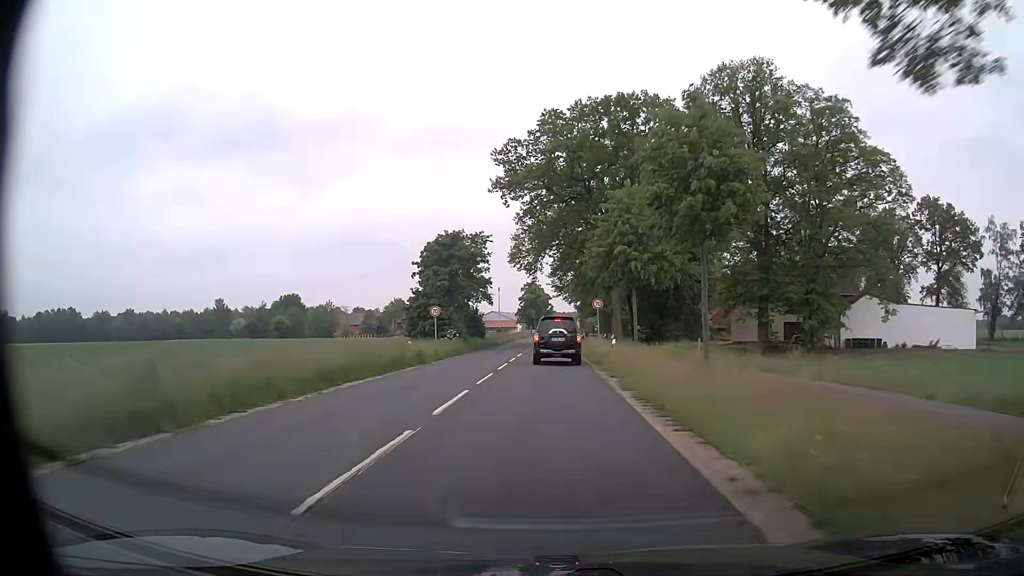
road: secondary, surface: asphalt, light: Day
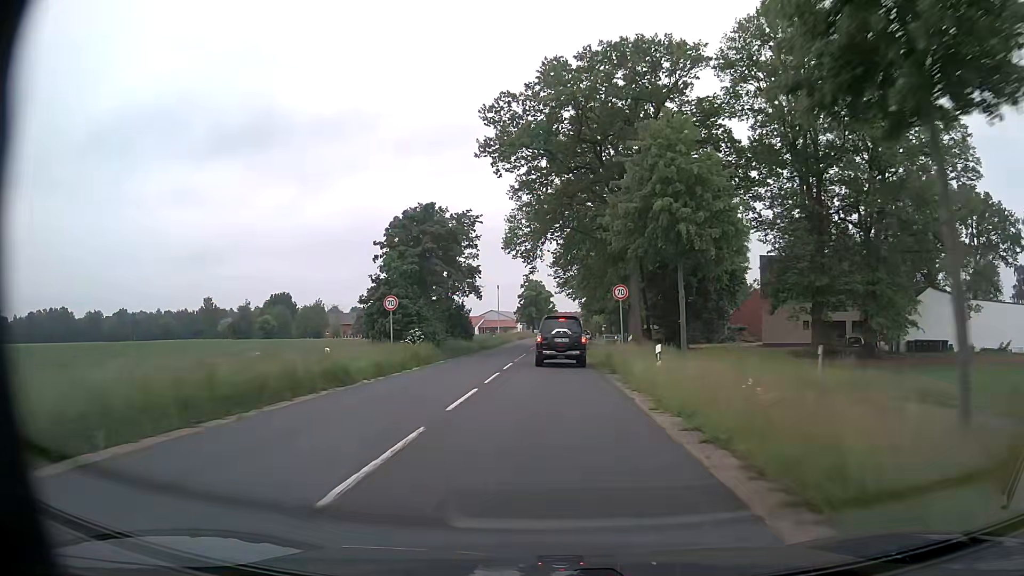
(0.0, +11.5) m; 0°
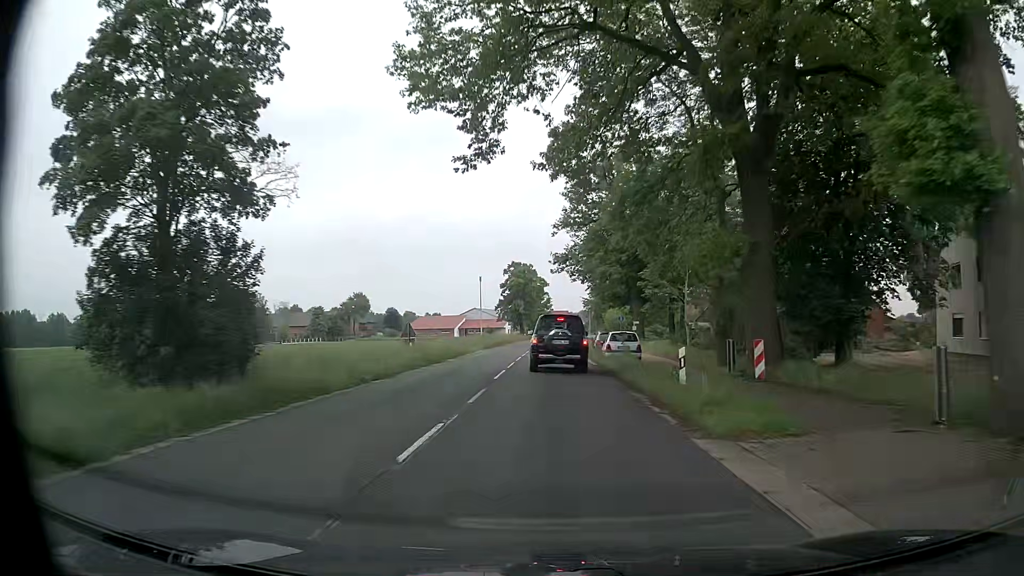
(+0.1, +39.9) m; +1°
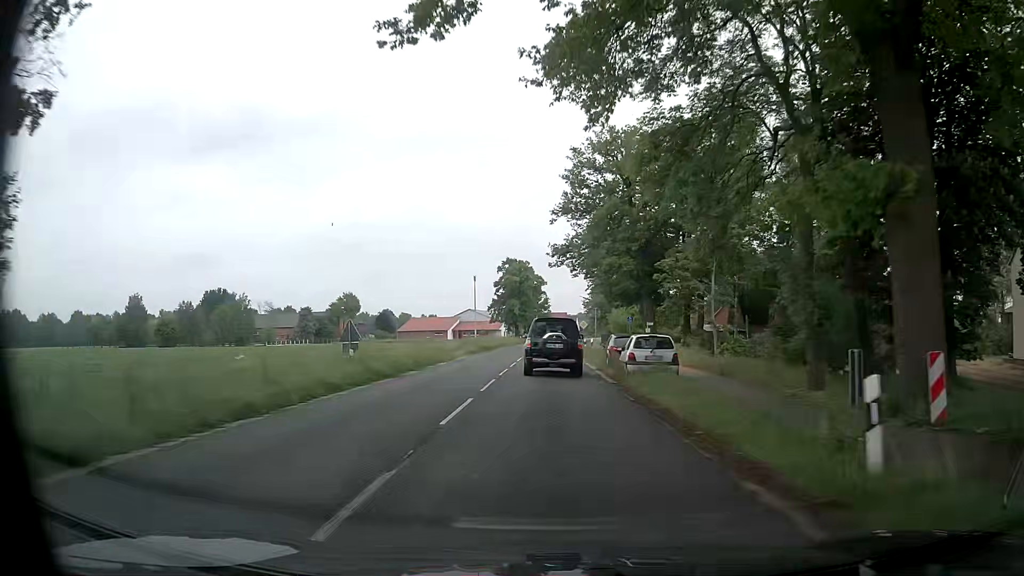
(-0.1, +8.9) m; 0°
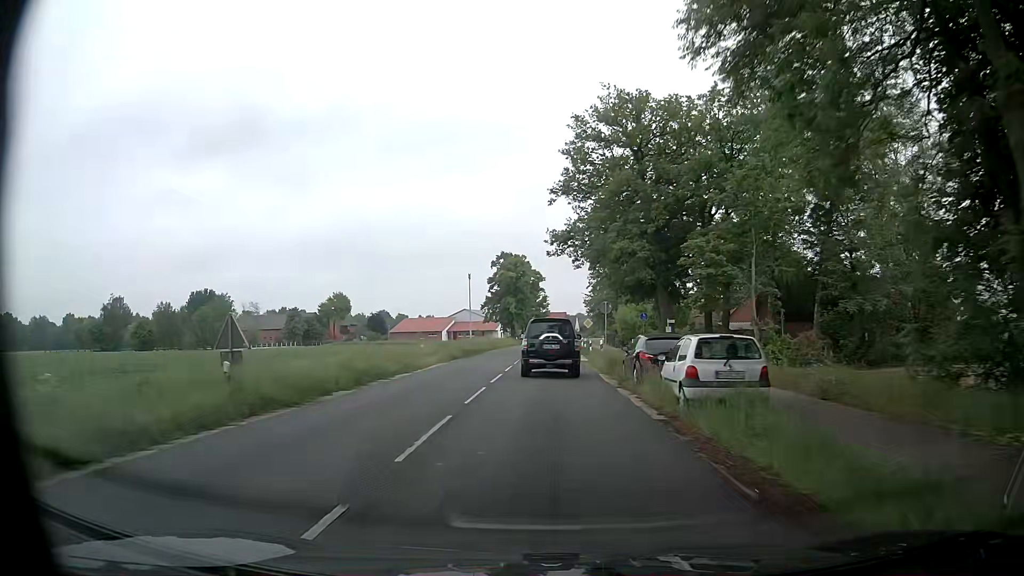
(0.0, +8.6) m; 0°
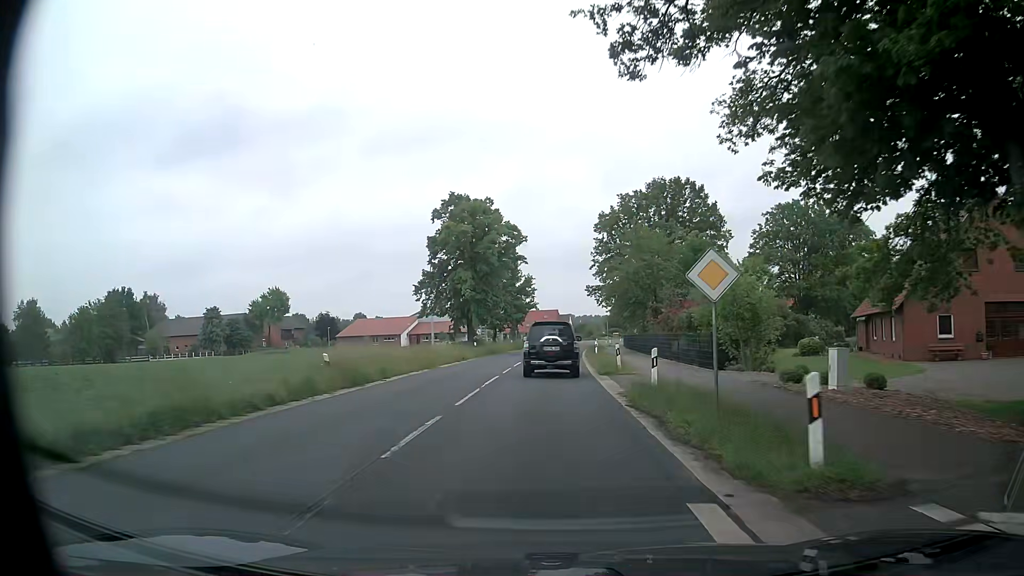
(+0.2, +41.7) m; +1°
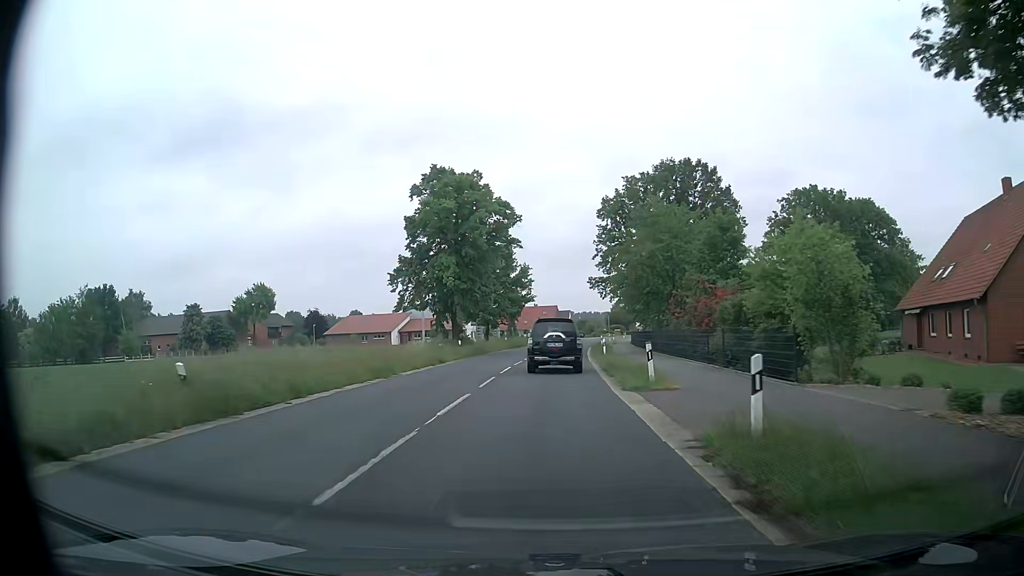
(0.0, +8.2) m; 0°
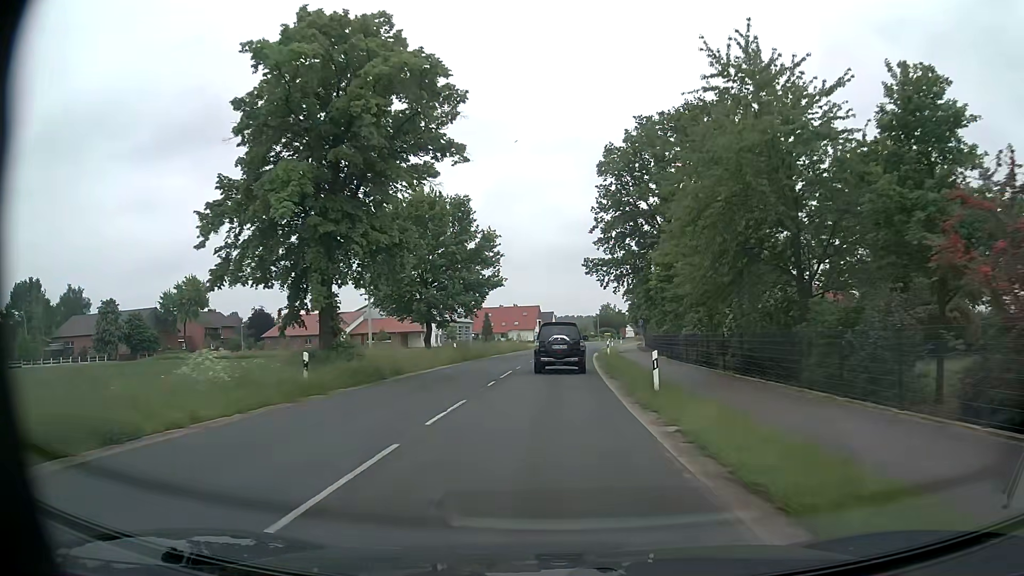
(+0.1, +25.0) m; +1°
(0, +10) (0, +20) (+1, +30) (+1, +40) (+2, +50) (+3, +60) (+4, +70) (+5, +80) (+6, +90) (+7, +100) m
